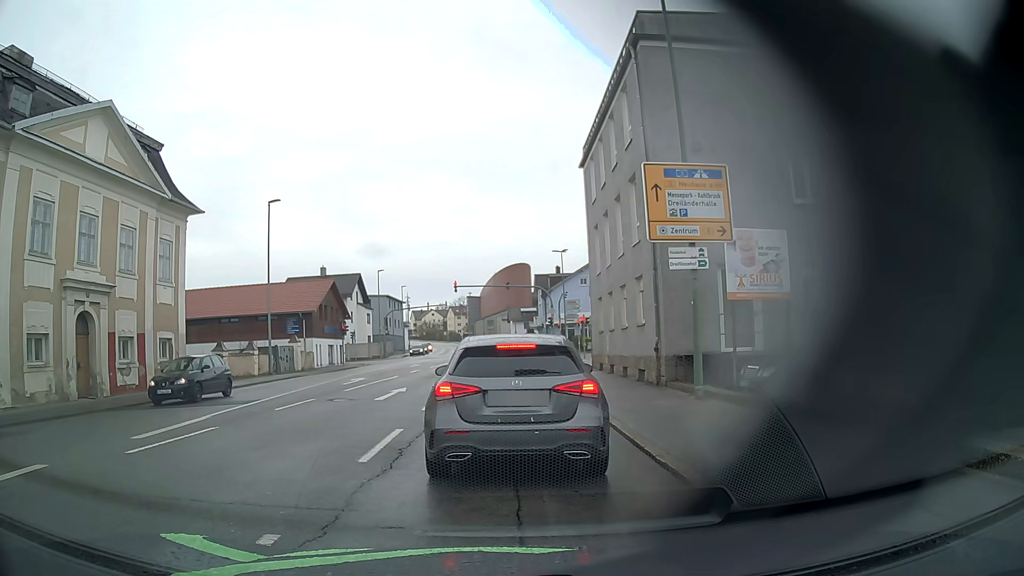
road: tertiary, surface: asphalt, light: Day
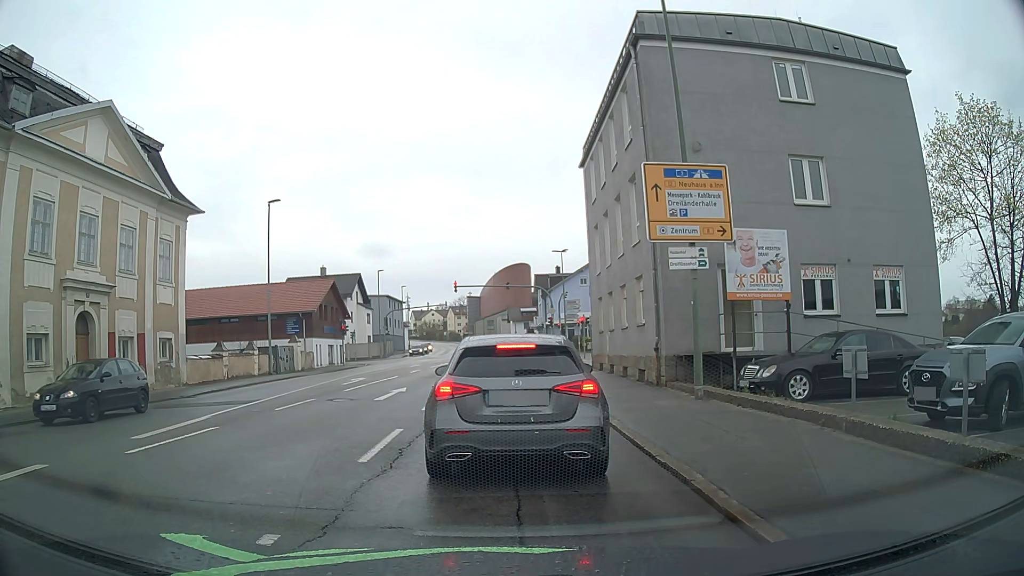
(0.0, 0.0) m; 0°
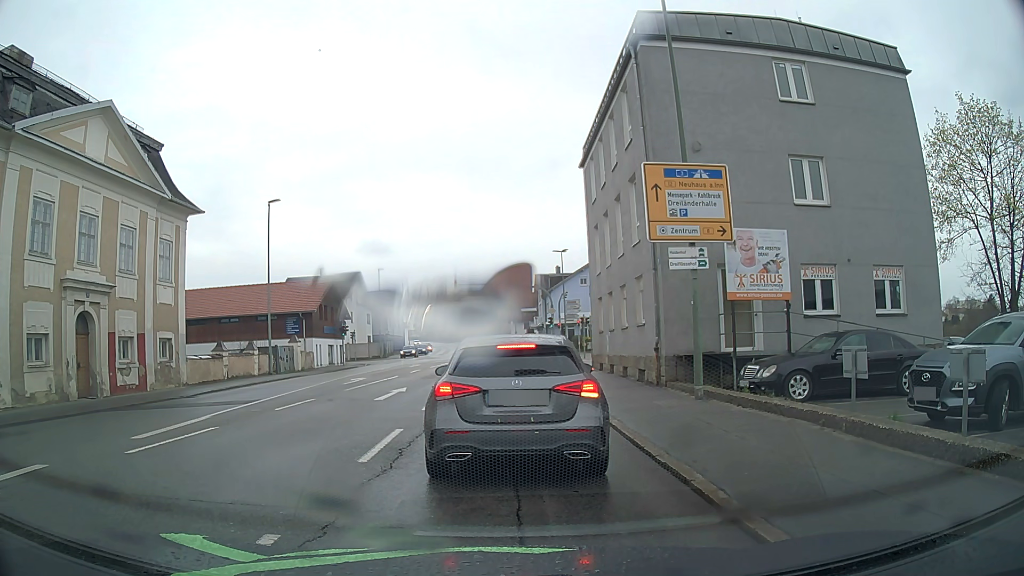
(0.0, 0.0) m; 0°
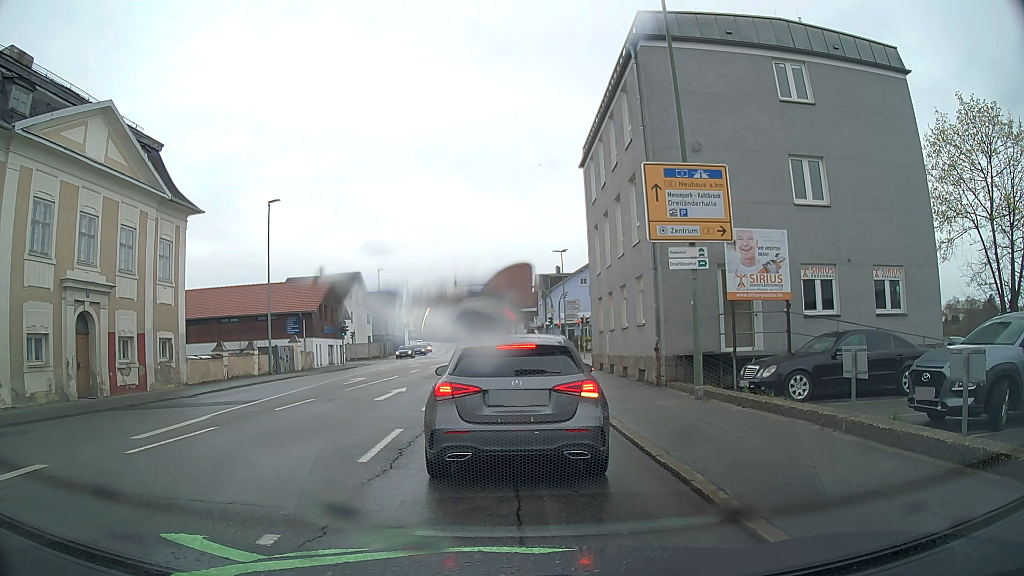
(0.0, 0.0) m; 0°
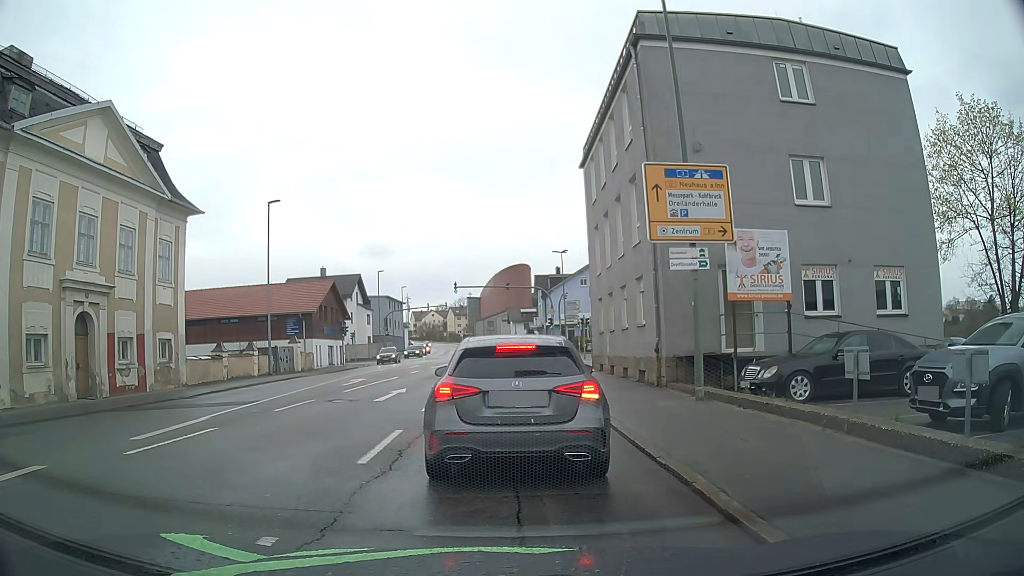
(0.0, 0.0) m; 0°
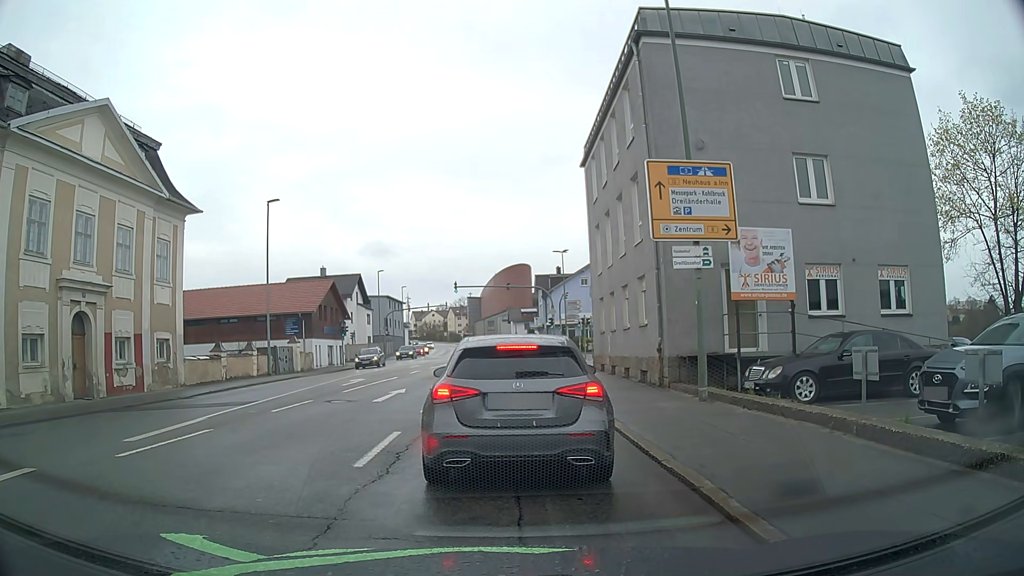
(0.0, +0.2) m; 0°
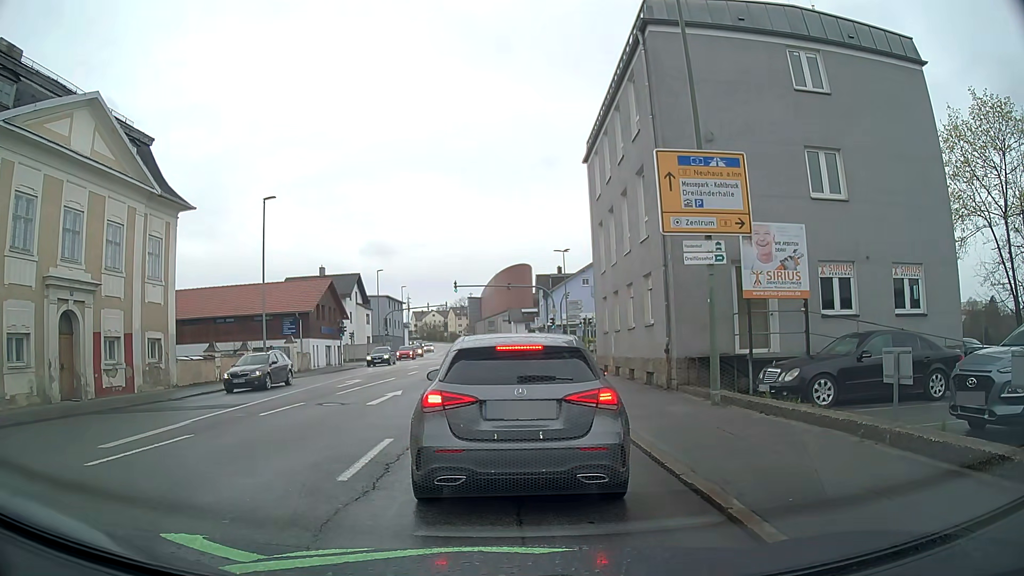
(0.0, +0.8) m; 0°
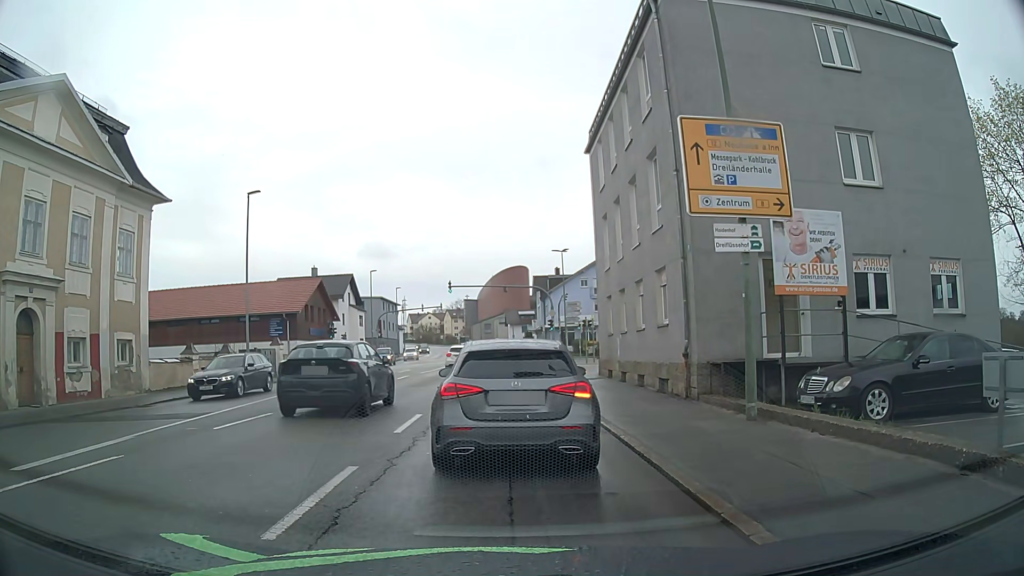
(0.0, +2.2) m; -2°
(0, +10) (0, +20) (0, +30) (+1, +40) (+1, +50) (+2, +60) (+2, +70) (+2, +80) (+1, +90) (+1, +100) m
